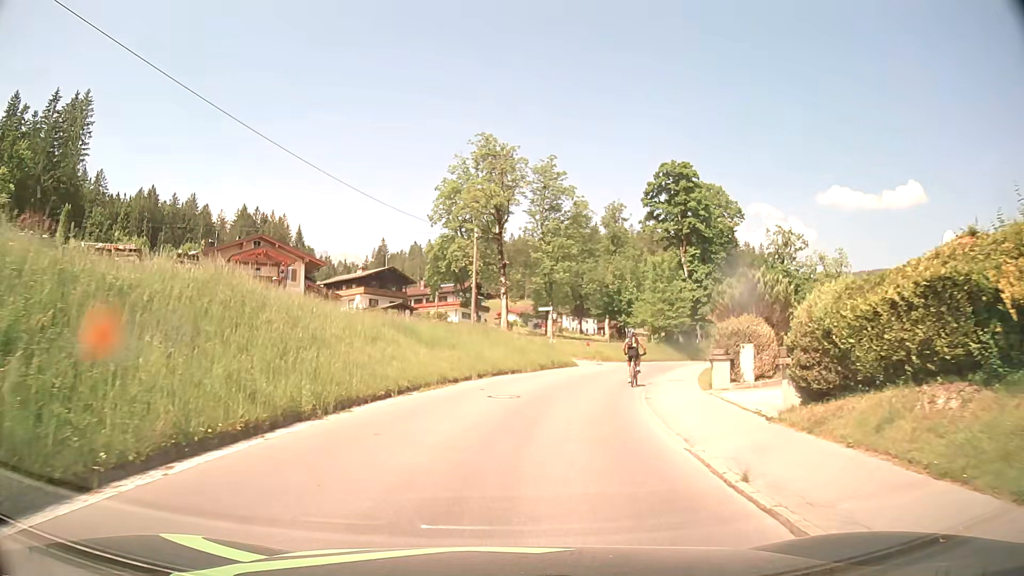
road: tertiary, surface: asphalt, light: Day
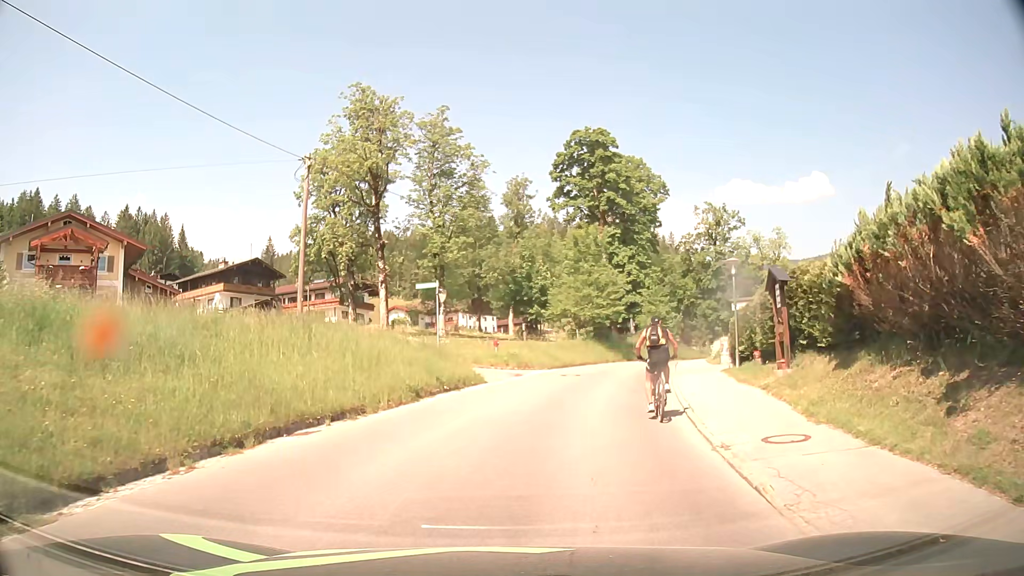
(+1.0, +15.9) m; +9°
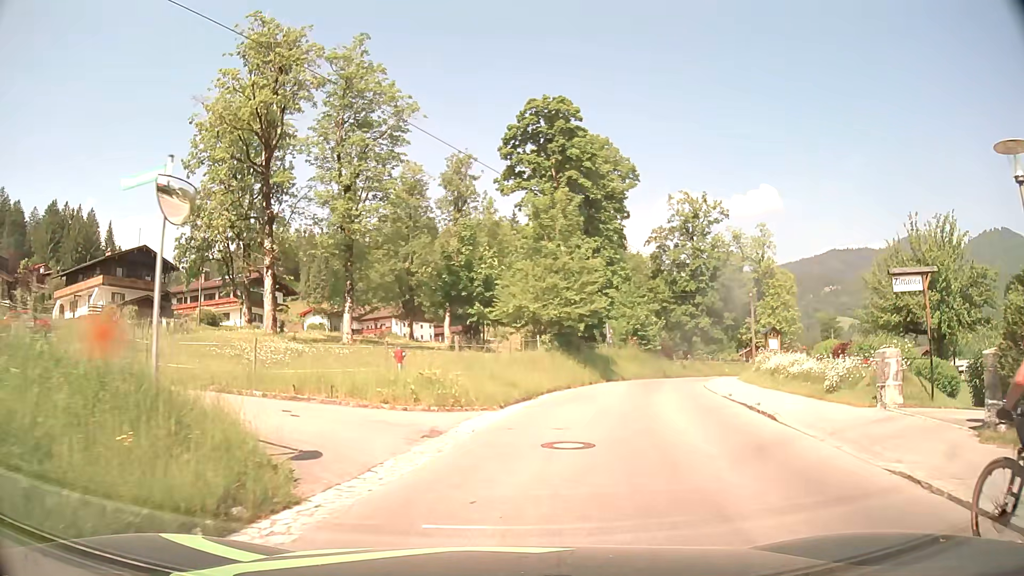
(+0.3, +16.5) m; +3°
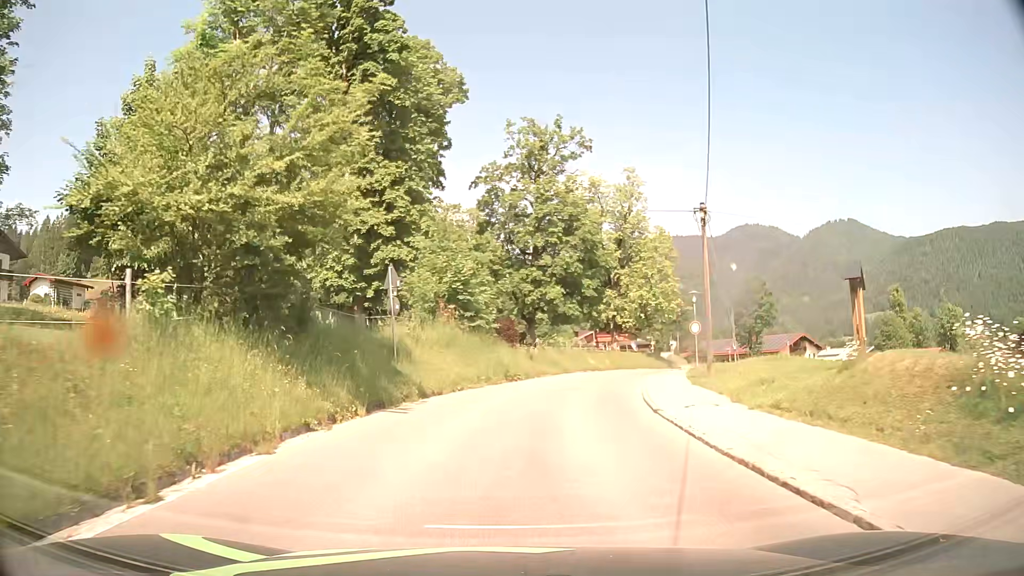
(+4.5, +24.5) m; +16°
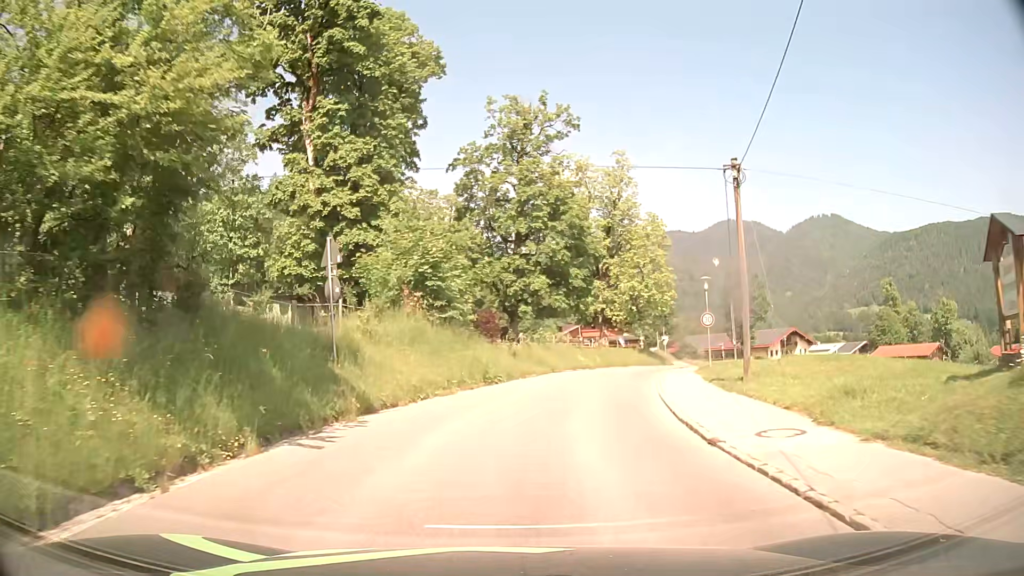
(+0.1, +5.1) m; +1°
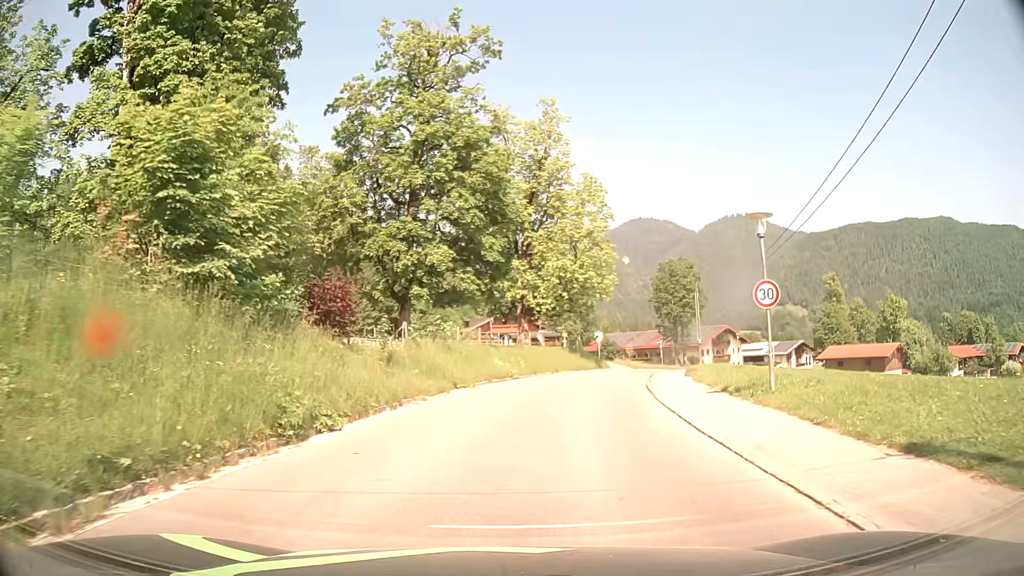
(+0.9, +14.7) m; +8°
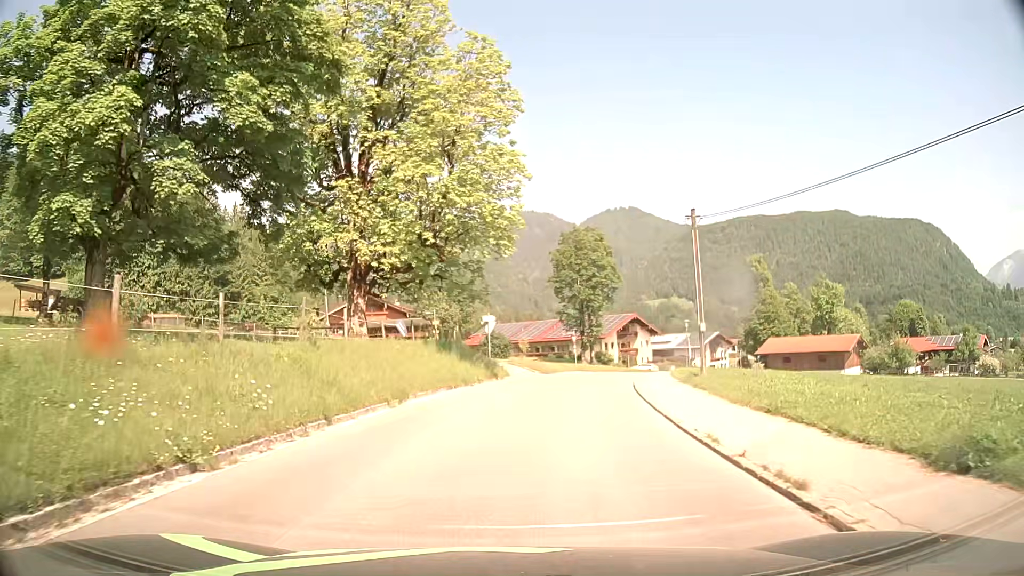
(+2.1, +23.2) m; +10°
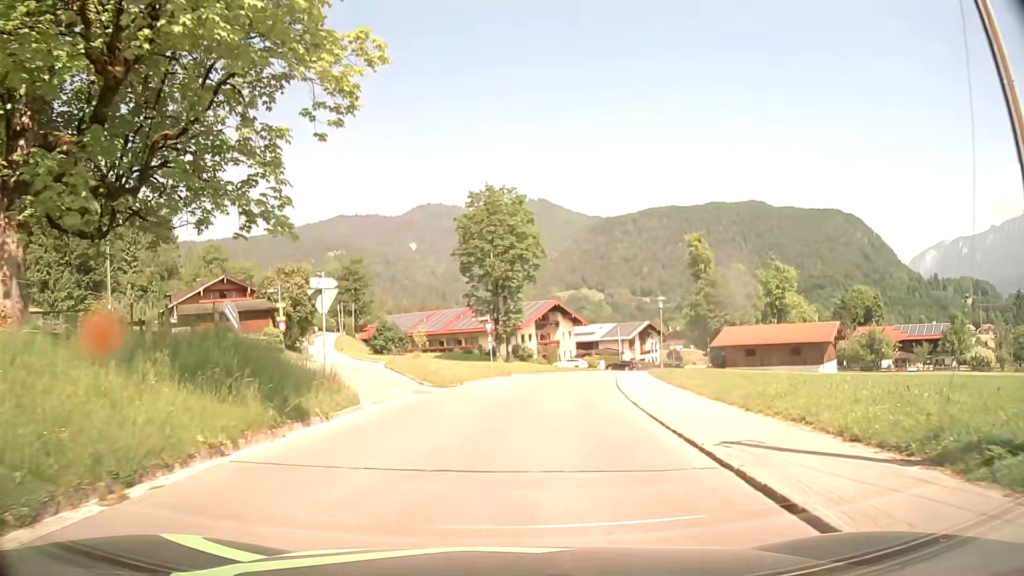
(+1.2, +18.4) m; +7°
(0, +10) (+1, +20) (+3, +30) (+4, +40) (+7, +49) (+10, +59) (+13, +68) (+17, +78) (+21, +87) (+25, +96) m
